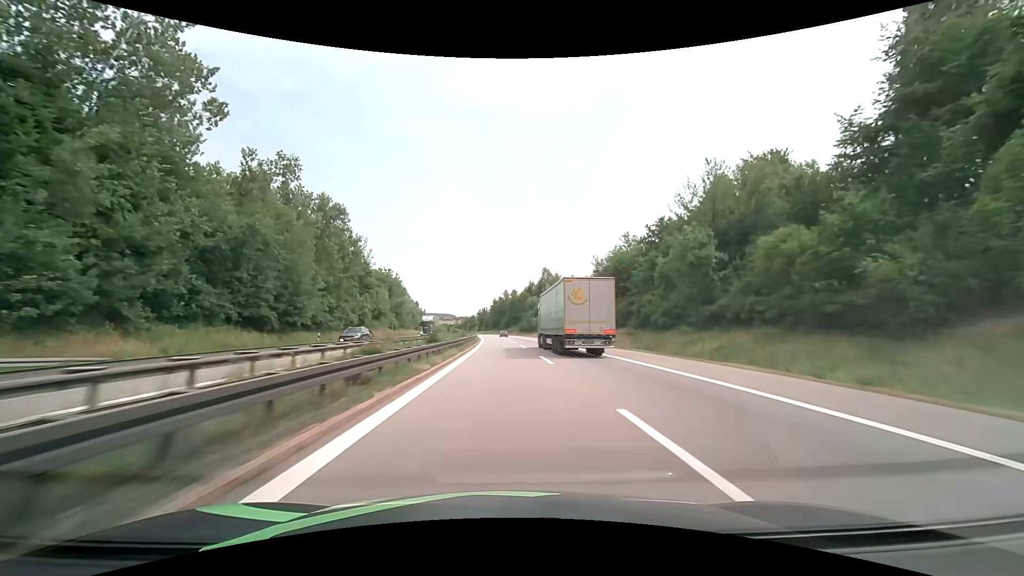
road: motorway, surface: asphalt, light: Day
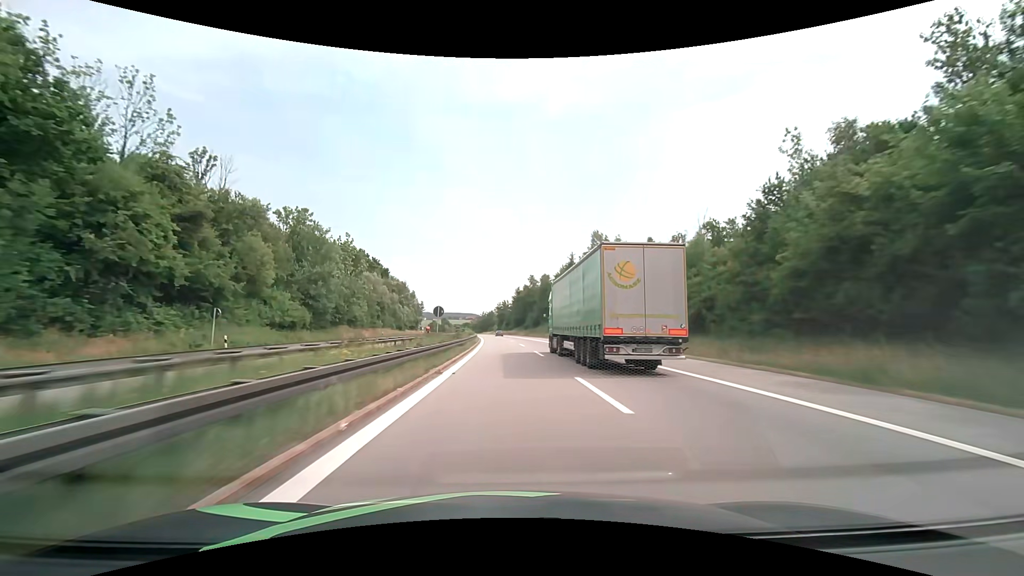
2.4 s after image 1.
(-1.1, +65.8) m; -3°
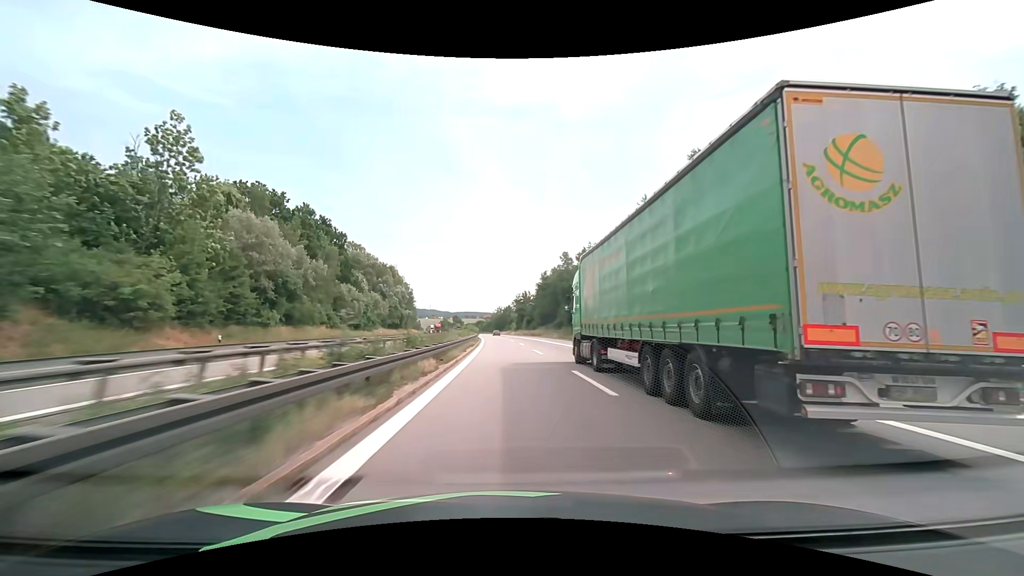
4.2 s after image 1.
(-1.0, +51.8) m; -2°
(0, +10) (0, +20) (0, +30) (0, +40) (-1, +50) (-1, +60) (-2, +70) (-2, +80) (-3, +90) (-3, +100) m
